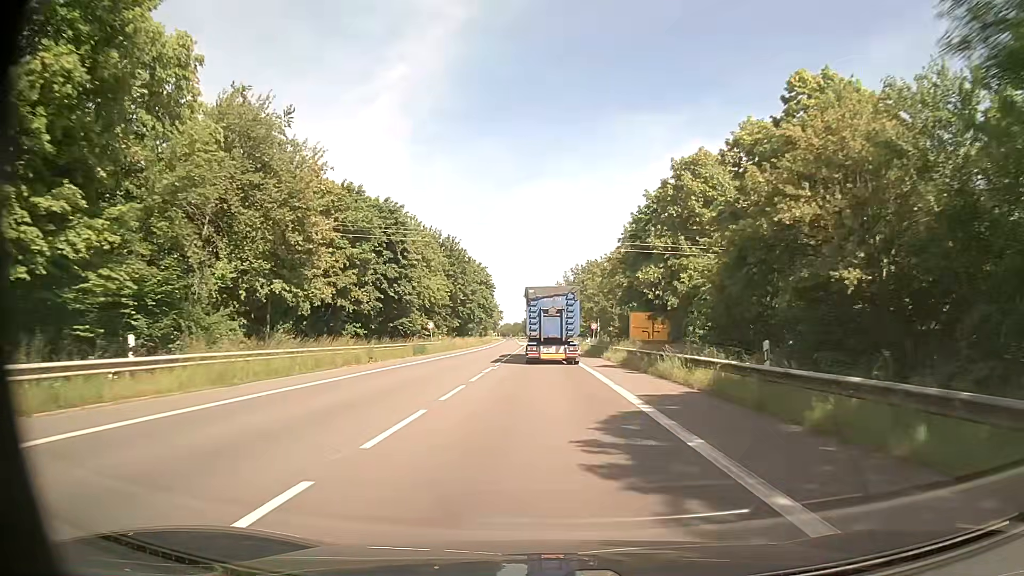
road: secondary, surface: asphalt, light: Day
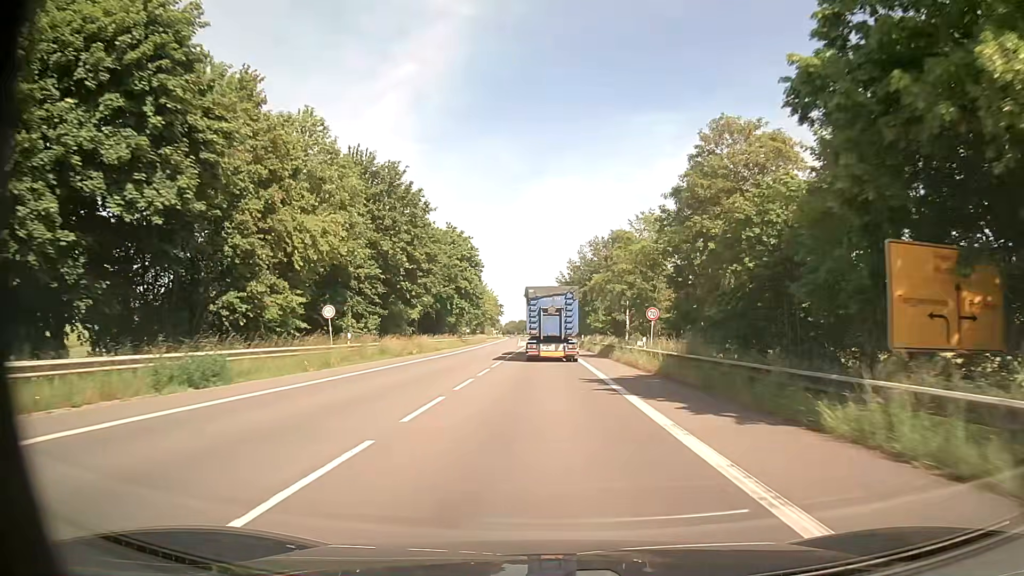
(-0.1, +32.7) m; -1°
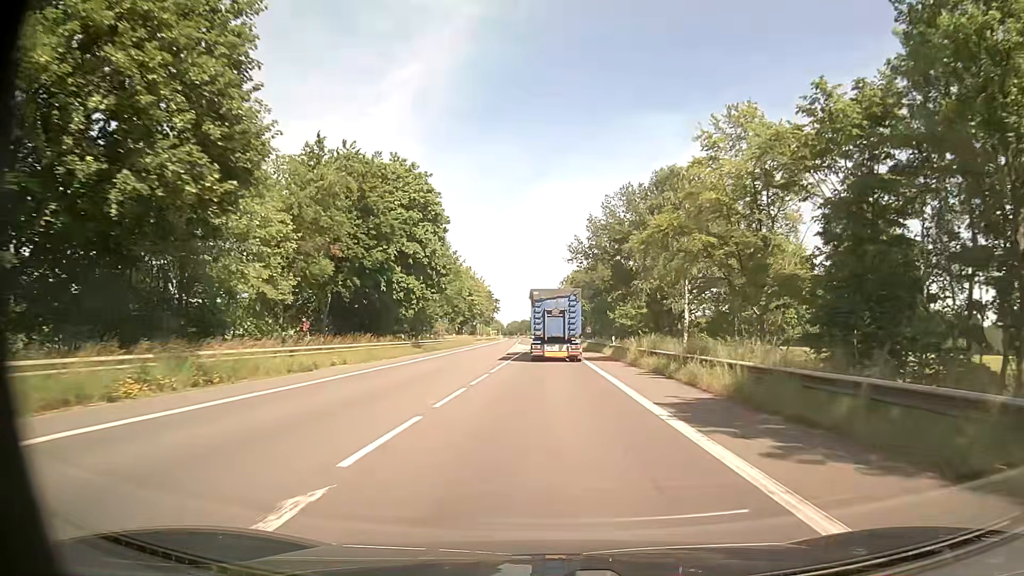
(0.0, +32.6) m; 0°
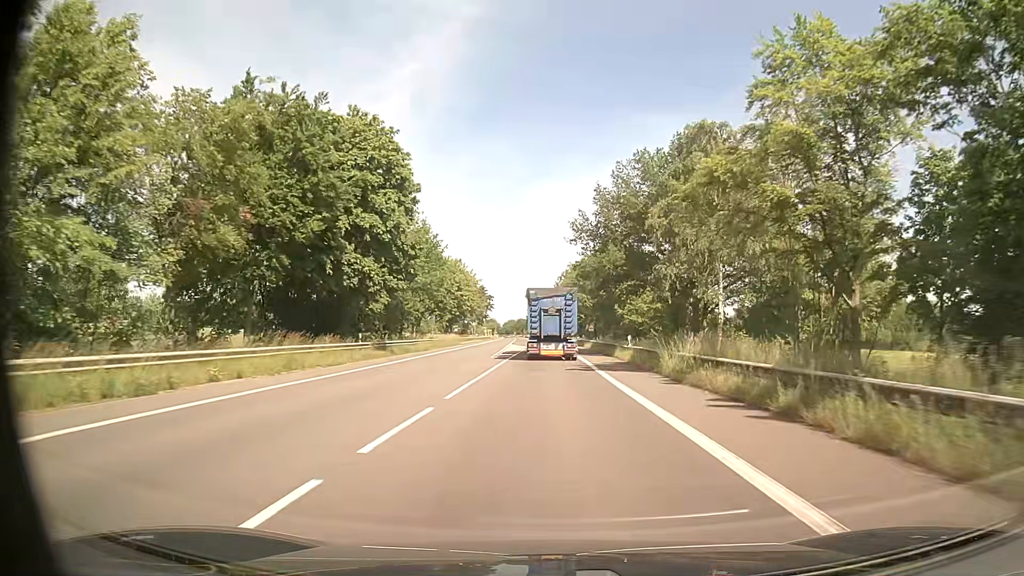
(+0.1, +10.8) m; 0°
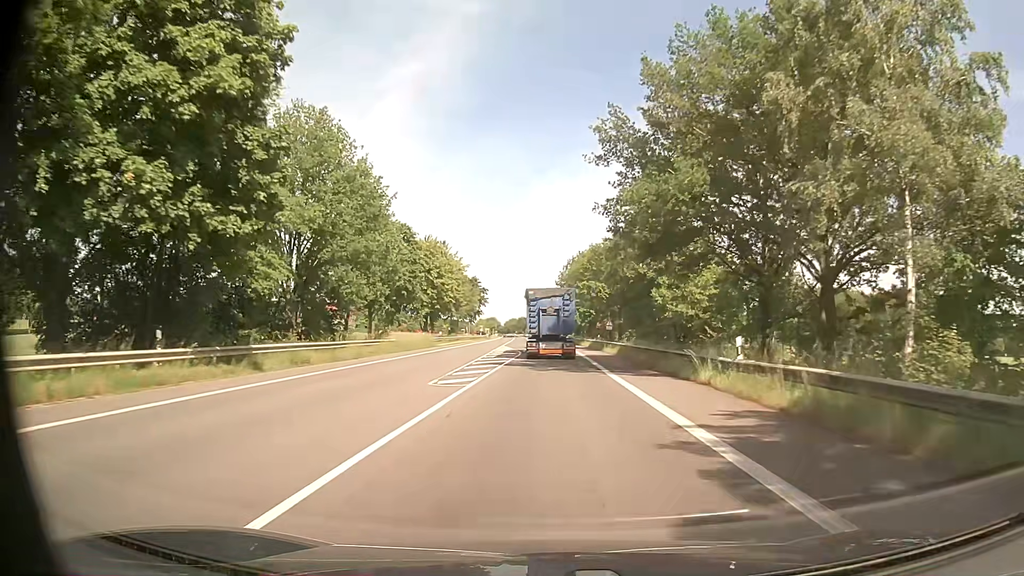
(+0.2, +21.6) m; 0°
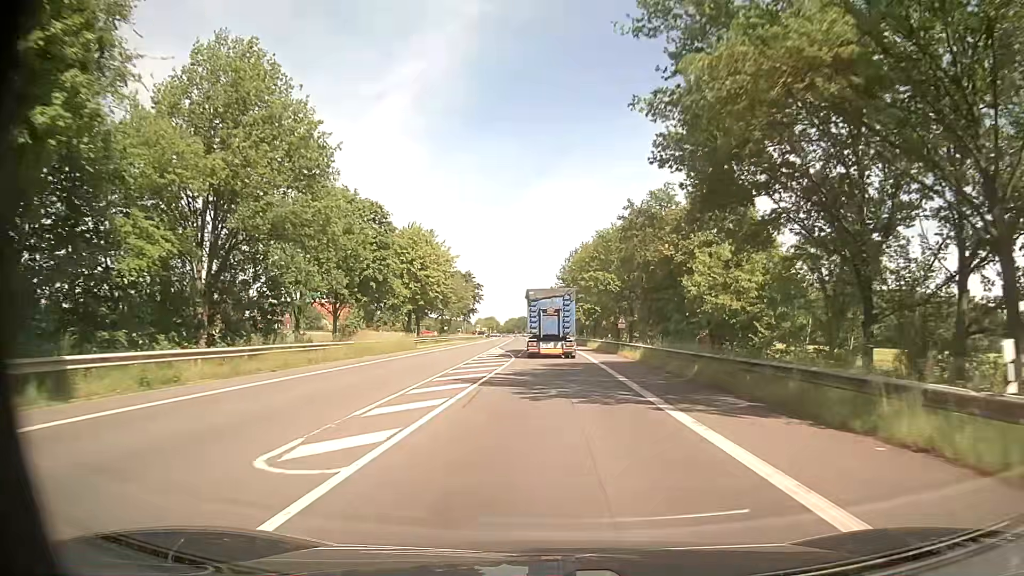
(0.0, +10.7) m; 0°
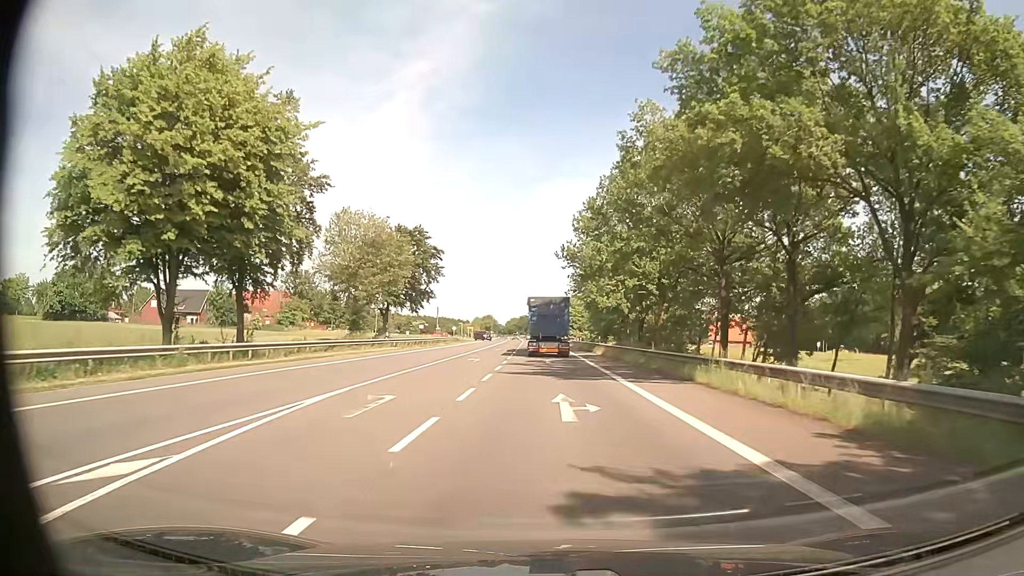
(+0.3, +49.9) m; 0°
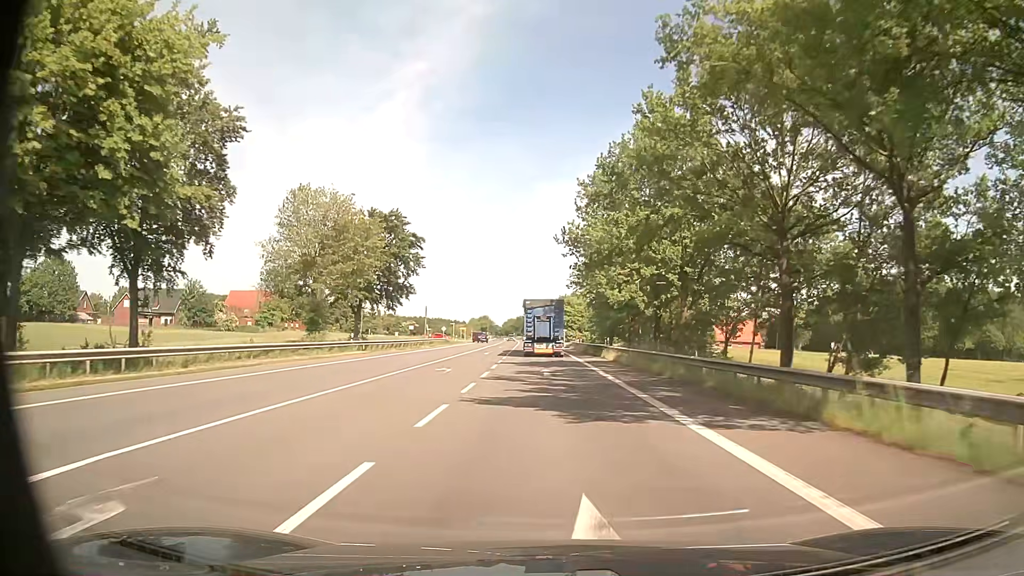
(0.0, +9.8) m; 0°
(0, +10) (0, +20) (0, +30) (0, +40) (0, +50) (-1, +60) (-1, +70) (-1, +80) (-1, +90) (0, +100) m
